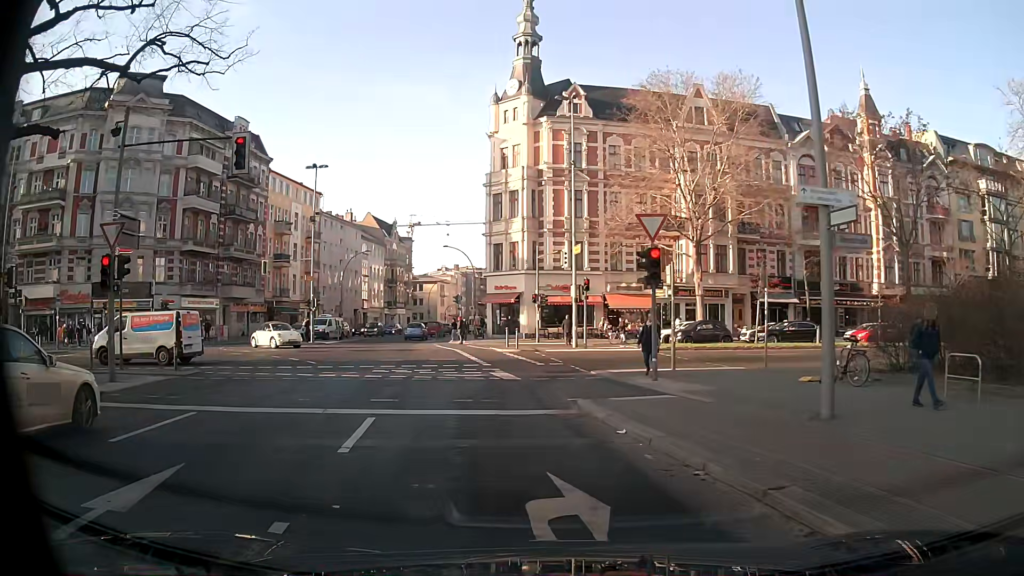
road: secondary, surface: asphalt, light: Day
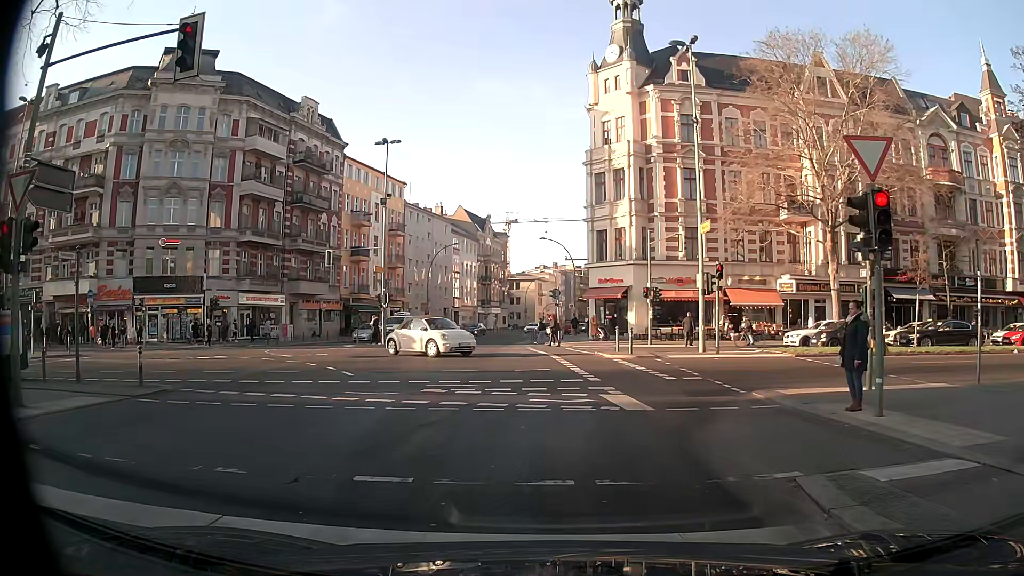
(-0.5, +6.8) m; -7°
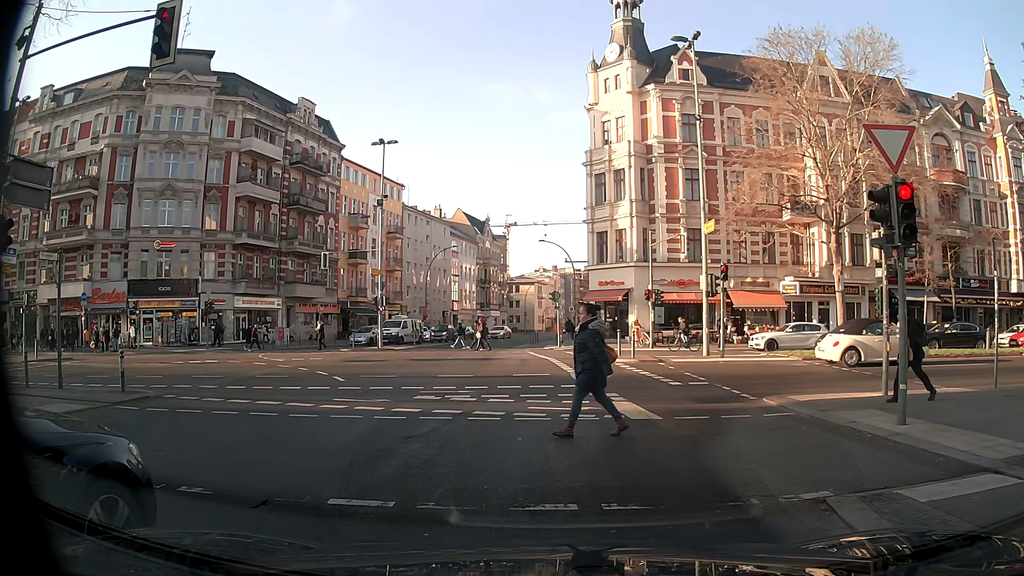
(0.0, +0.8) m; 0°
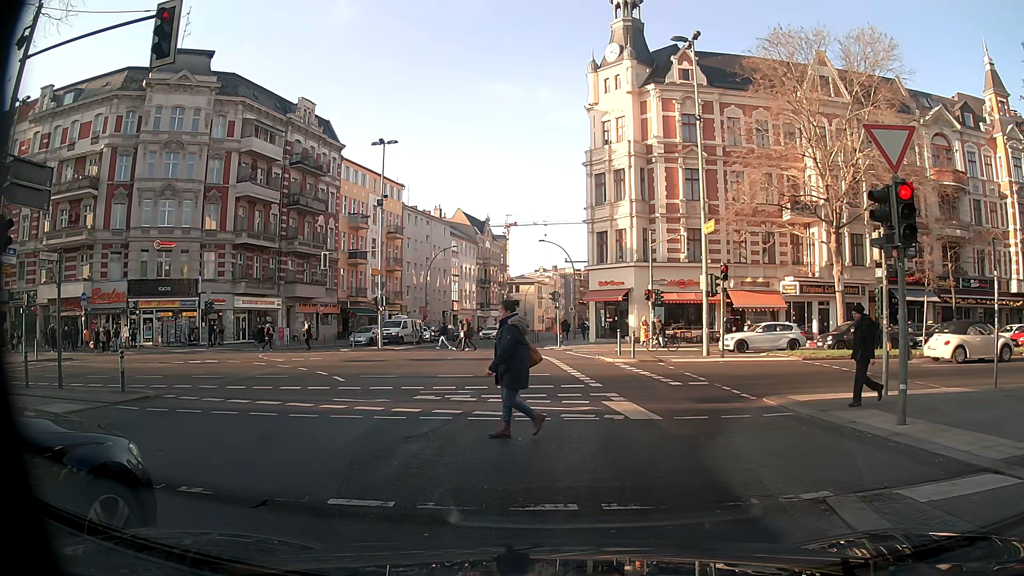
(0.0, 0.0) m; 0°
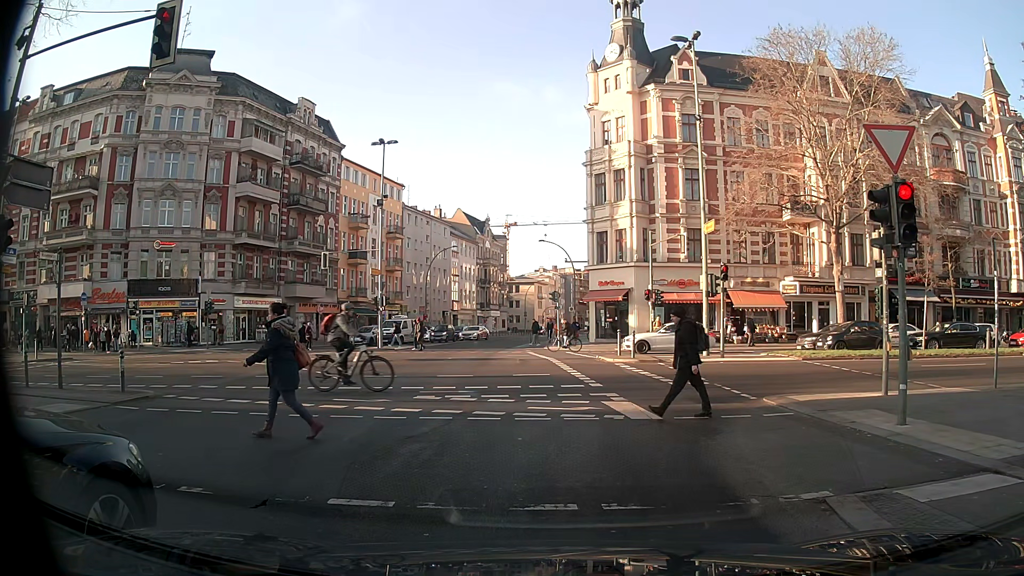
(0.0, 0.0) m; 0°
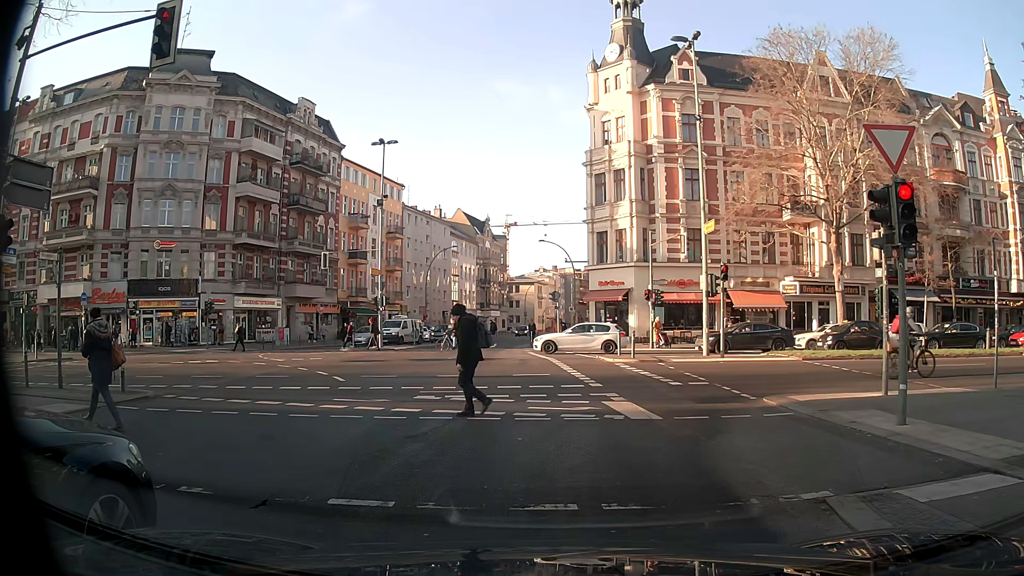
(0.0, 0.0) m; 0°
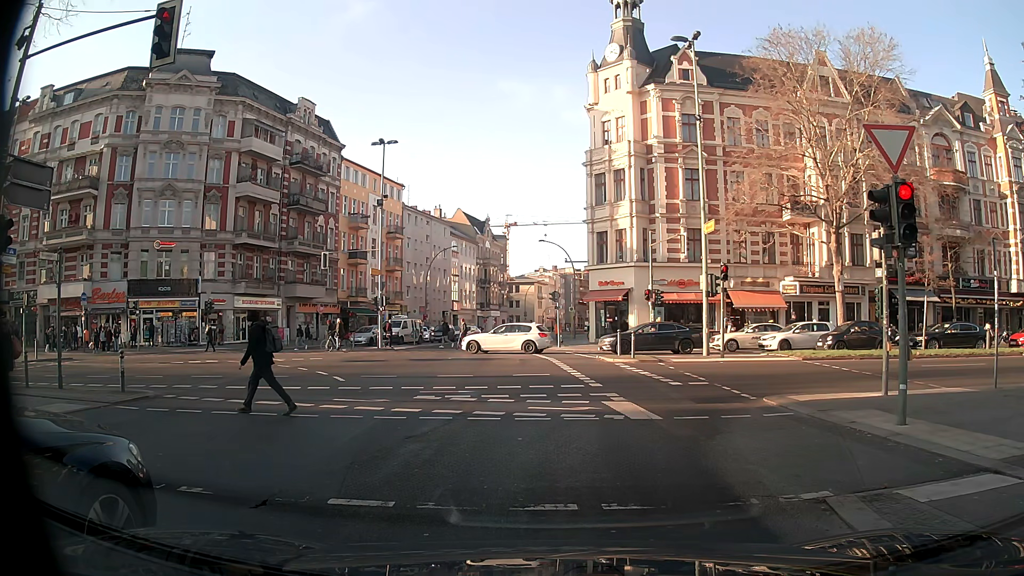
(0.0, 0.0) m; 0°
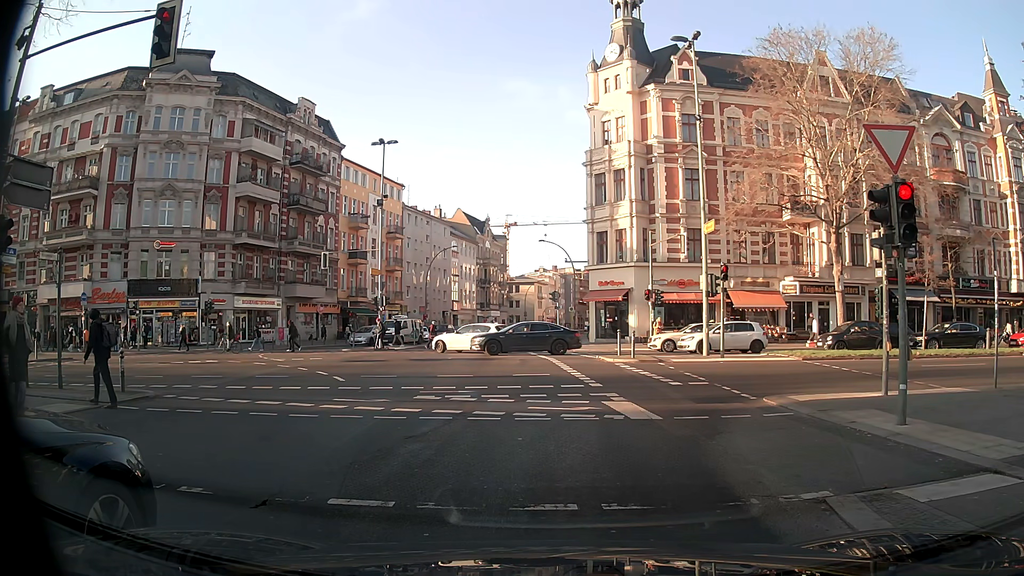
(0.0, 0.0) m; 0°
